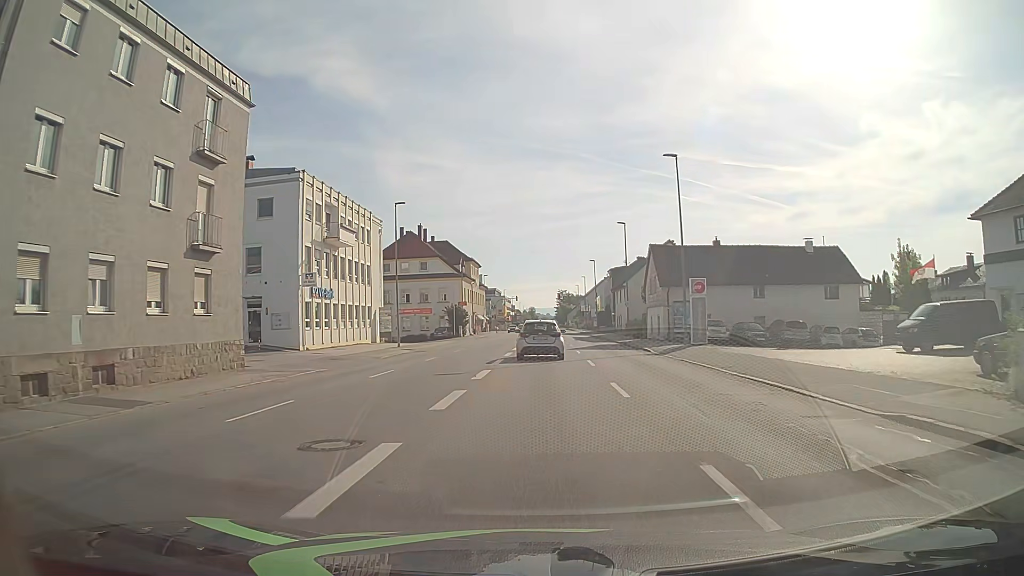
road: tertiary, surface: asphalt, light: Day
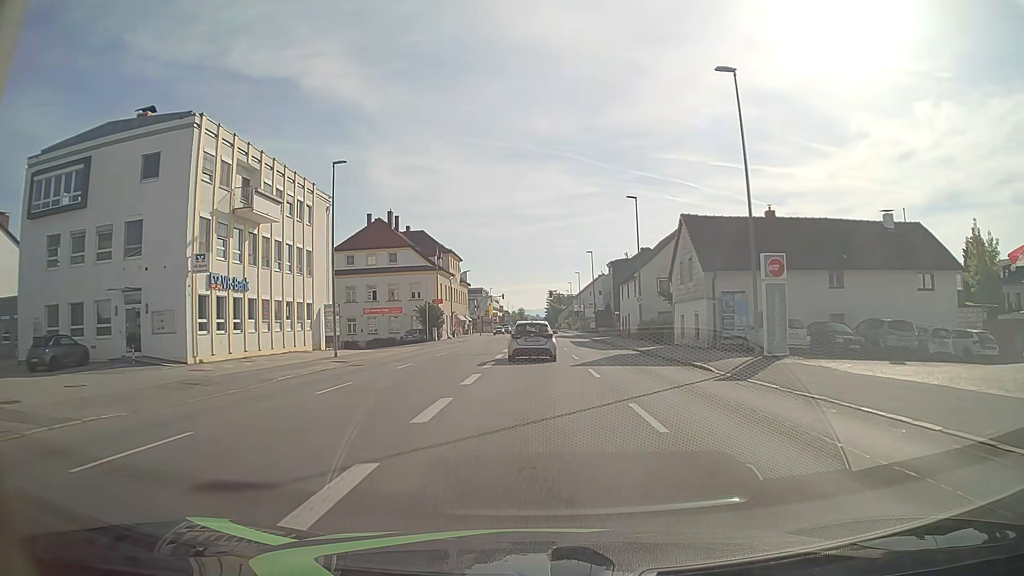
(+0.1, +13.1) m; +1°
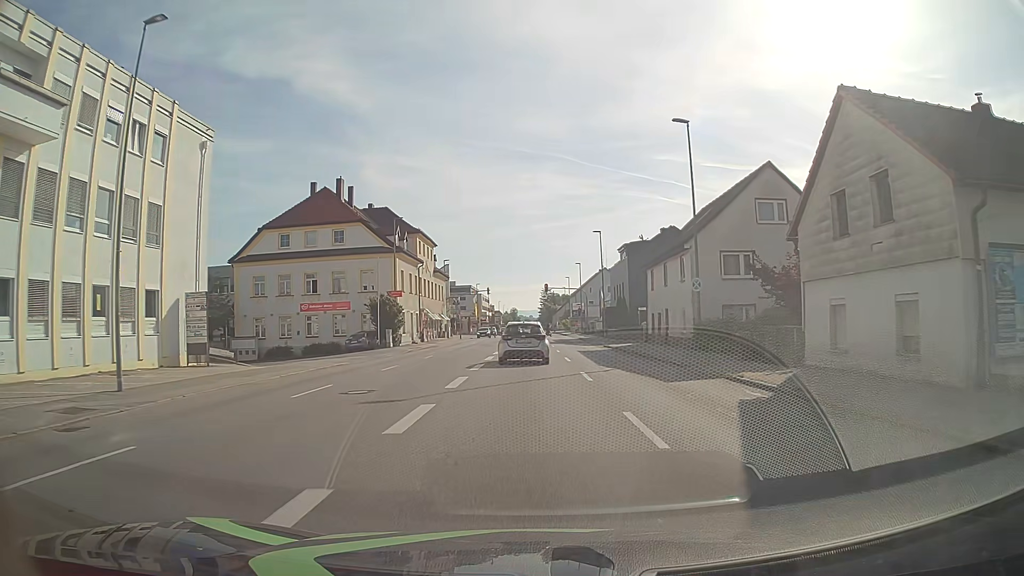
(+0.2, +19.0) m; +1°
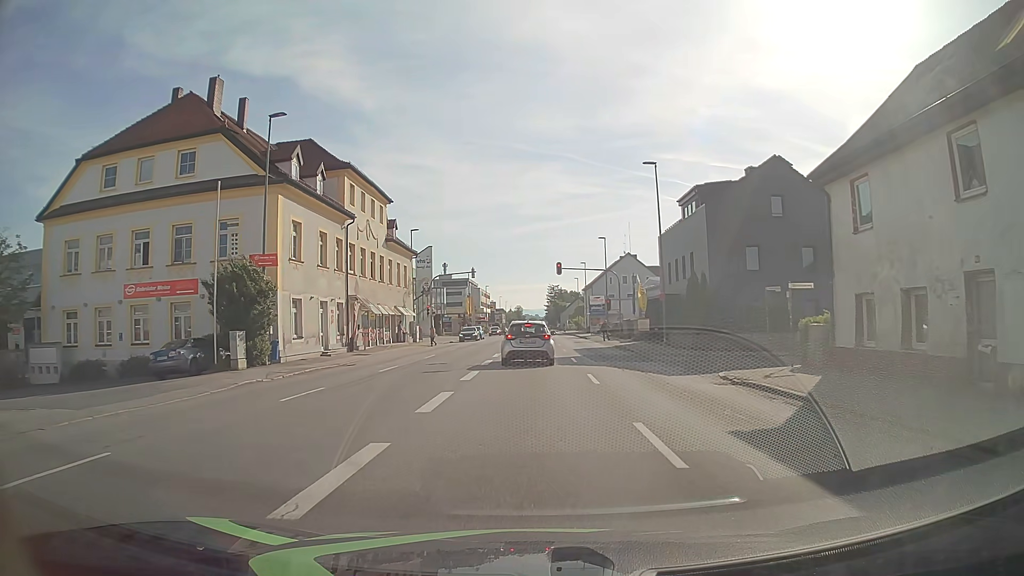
(0.0, +27.6) m; 0°
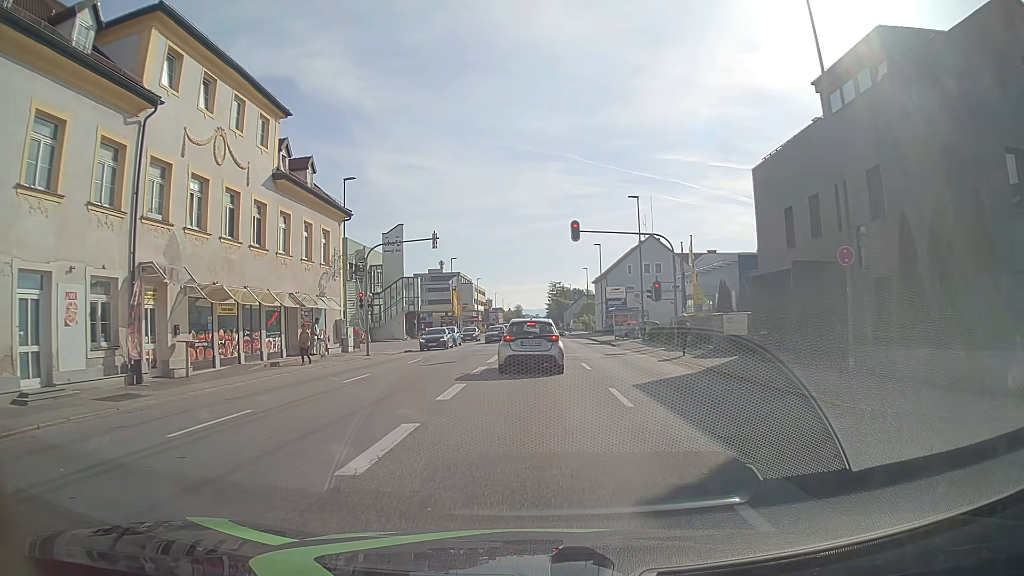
(0.0, +22.3) m; 0°
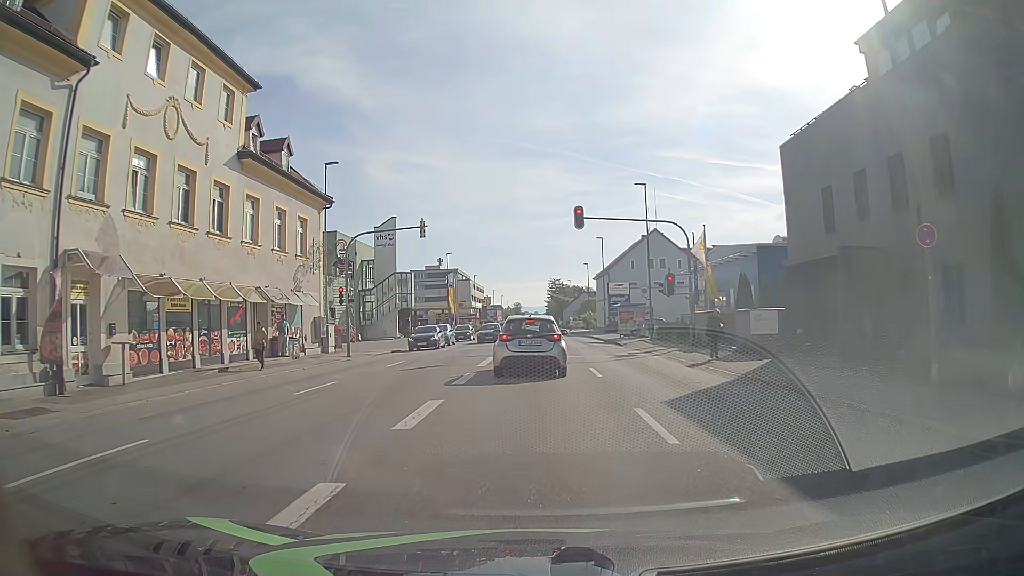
(0.0, +3.5) m; 0°
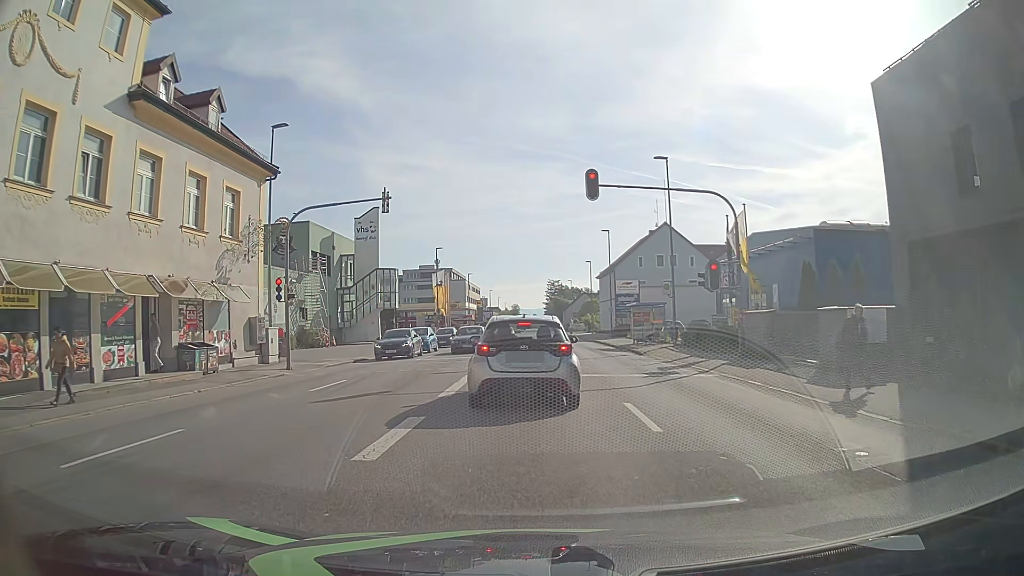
(0.0, +7.6) m; 0°
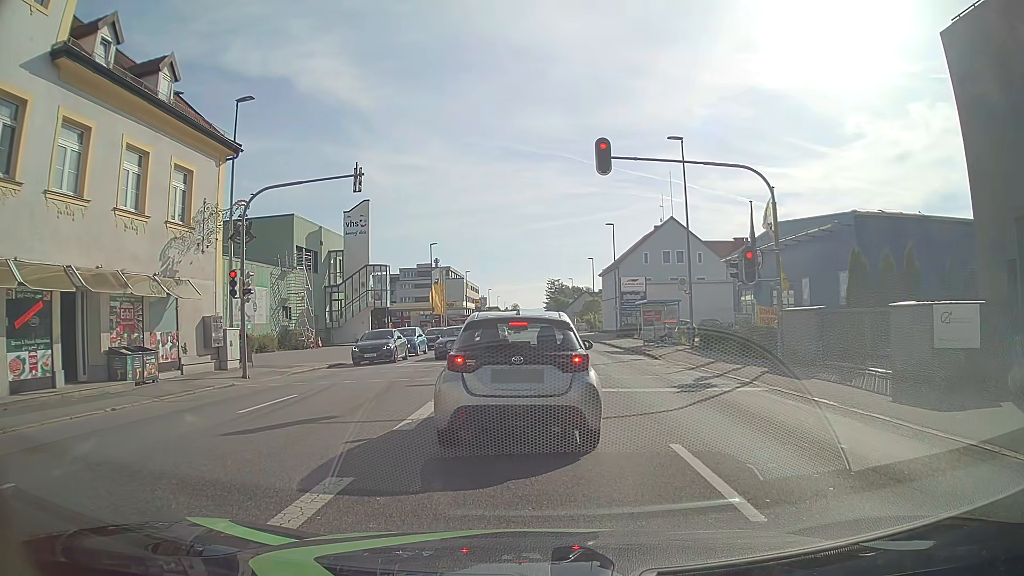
(0.0, +3.7) m; -1°
(0, +10) (0, +20) (0, +30) (0, +40) (0, +50) (+1, +60) (+1, +70) (+1, +80) (+1, +90) (-3, +99) m
